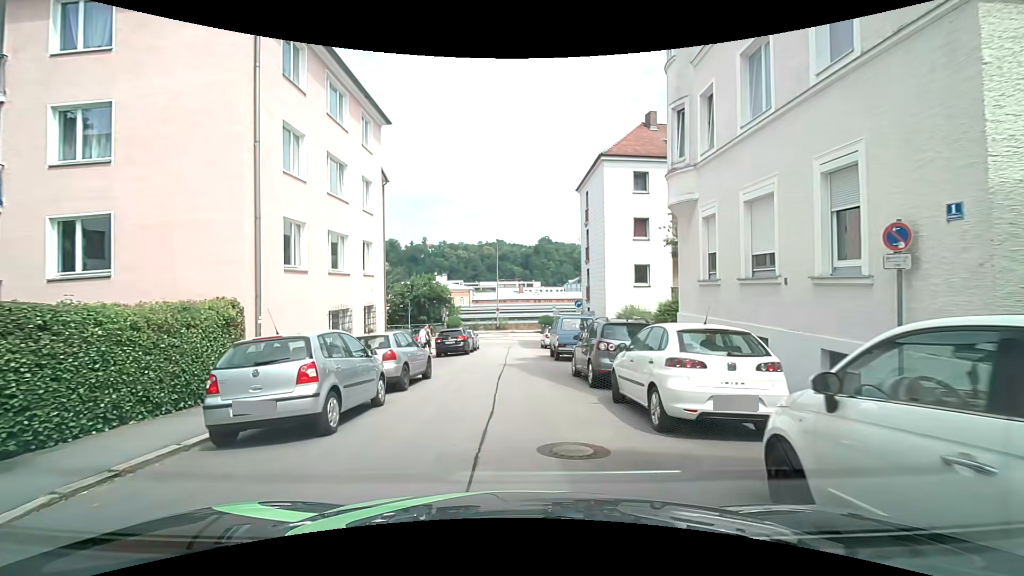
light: Day
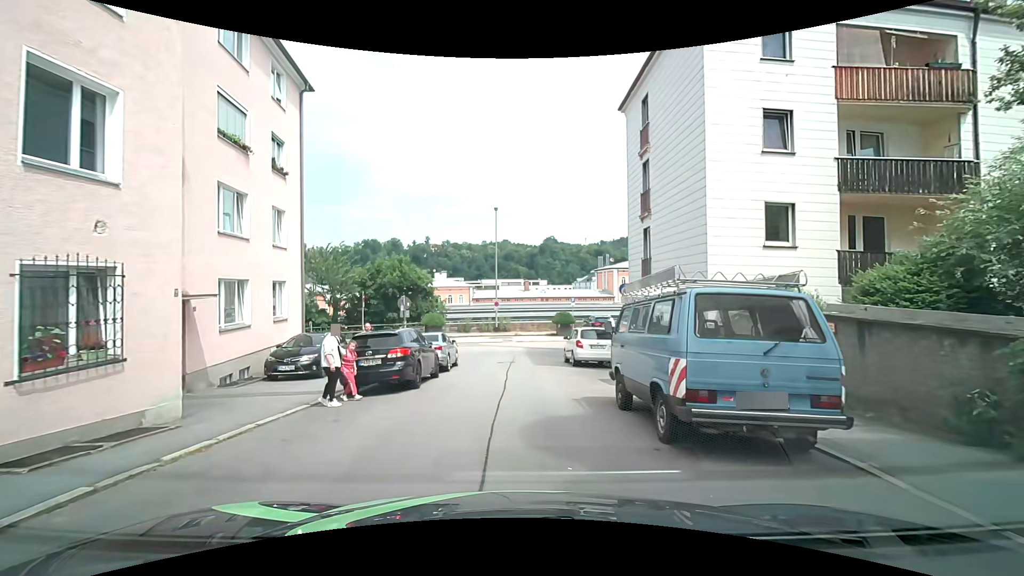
(-0.2, +14.9) m; -1°
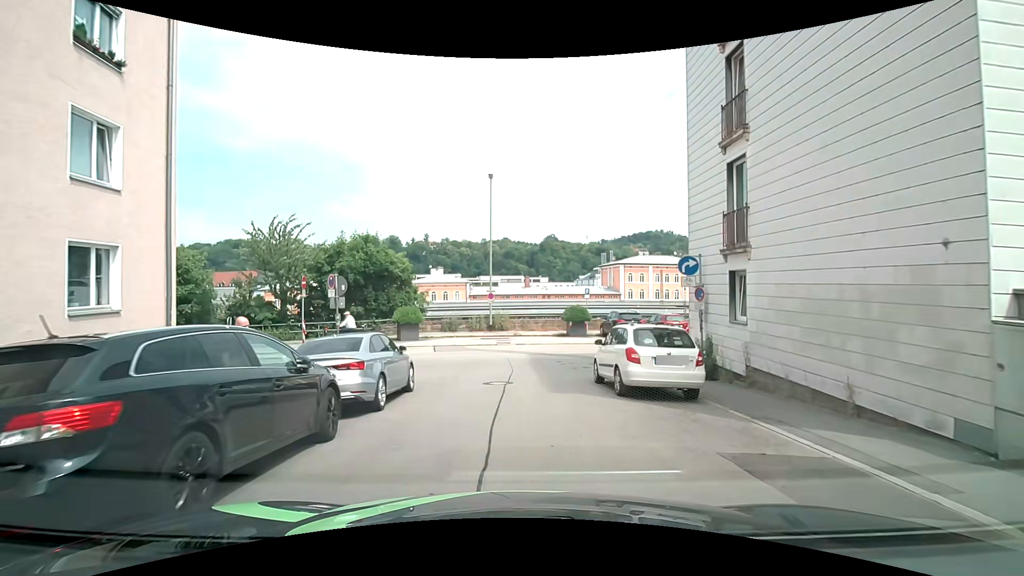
(+0.1, +8.5) m; 0°
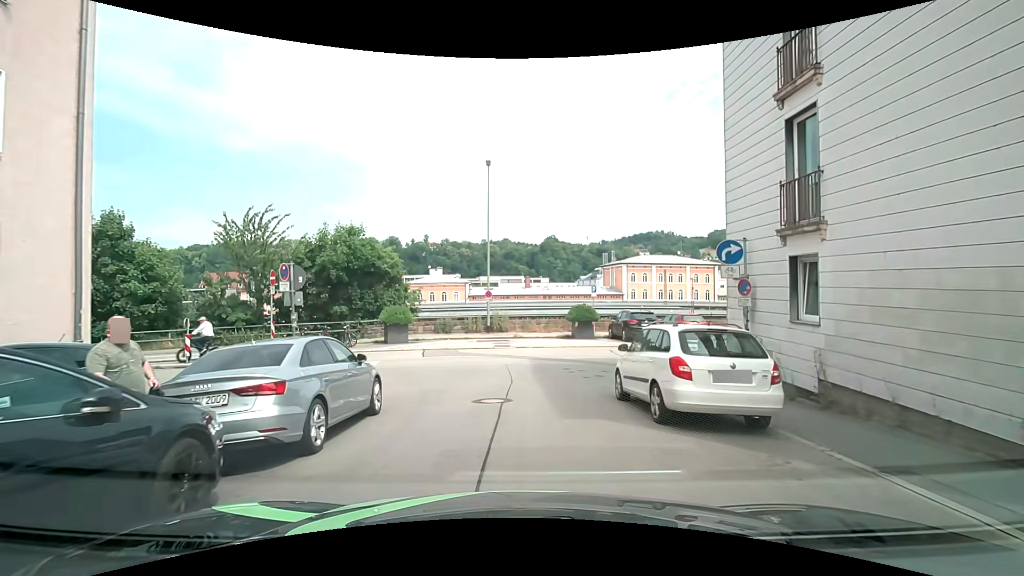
(0.0, +2.8) m; -1°
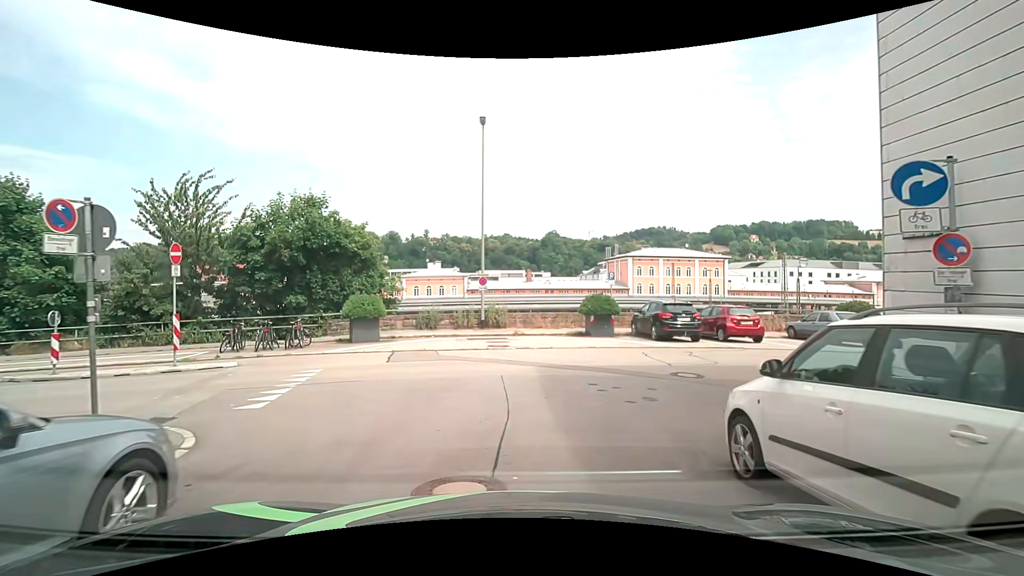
(+0.1, +5.4) m; 0°
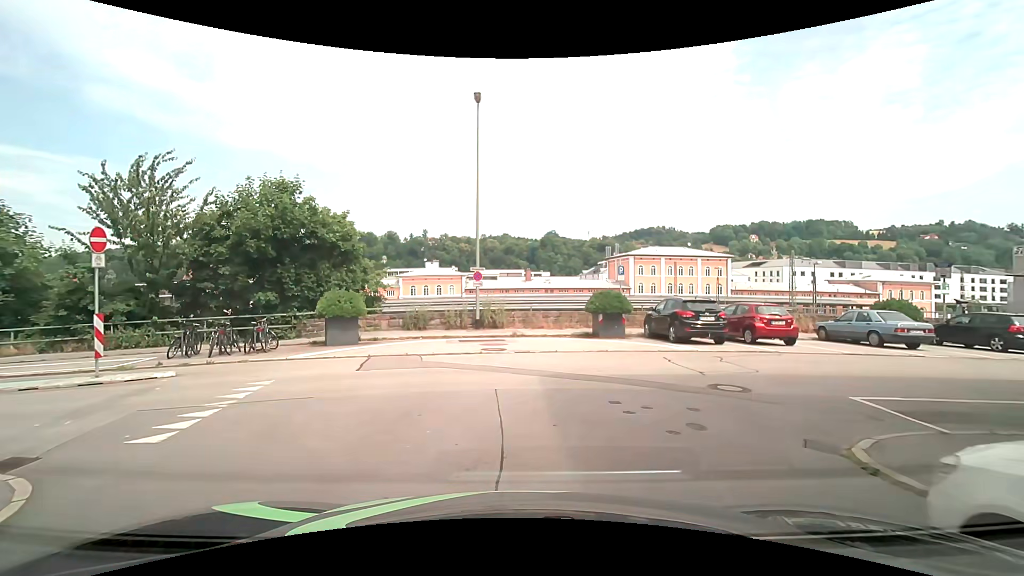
(0.0, +2.4) m; 0°
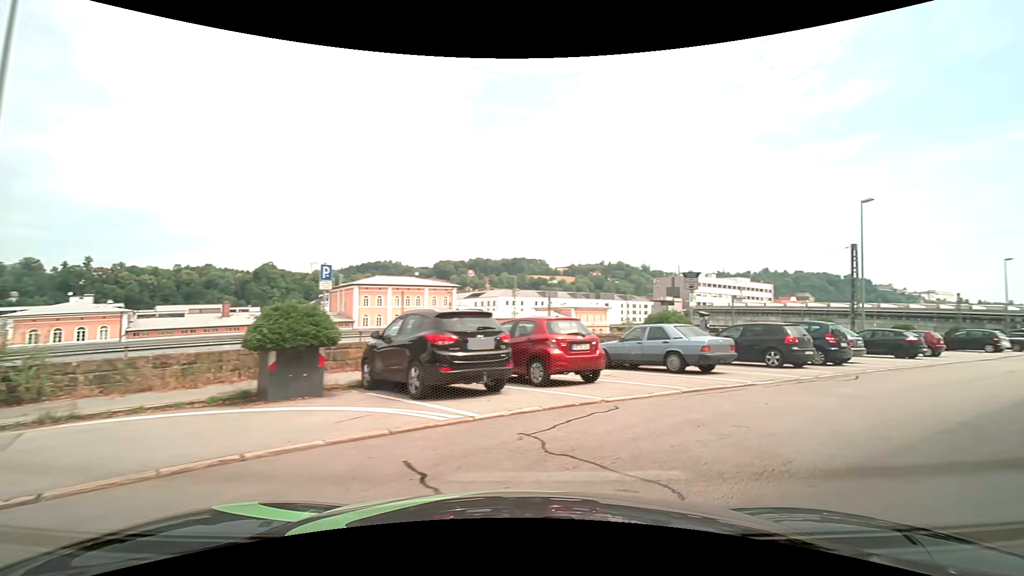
(+1.4, +9.3) m; +32°
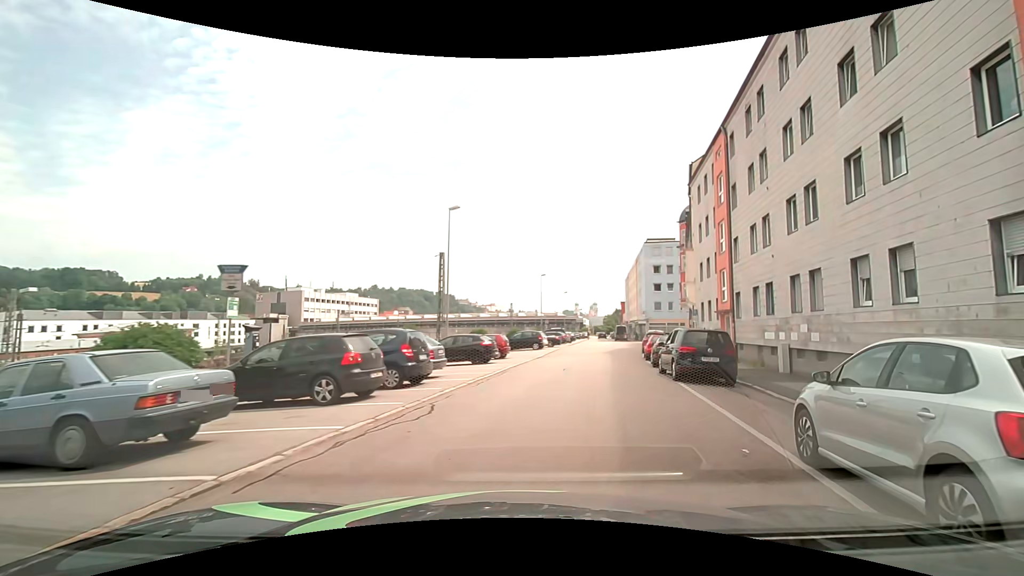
(+2.9, +6.8) m; +41°
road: residential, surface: asphalt
